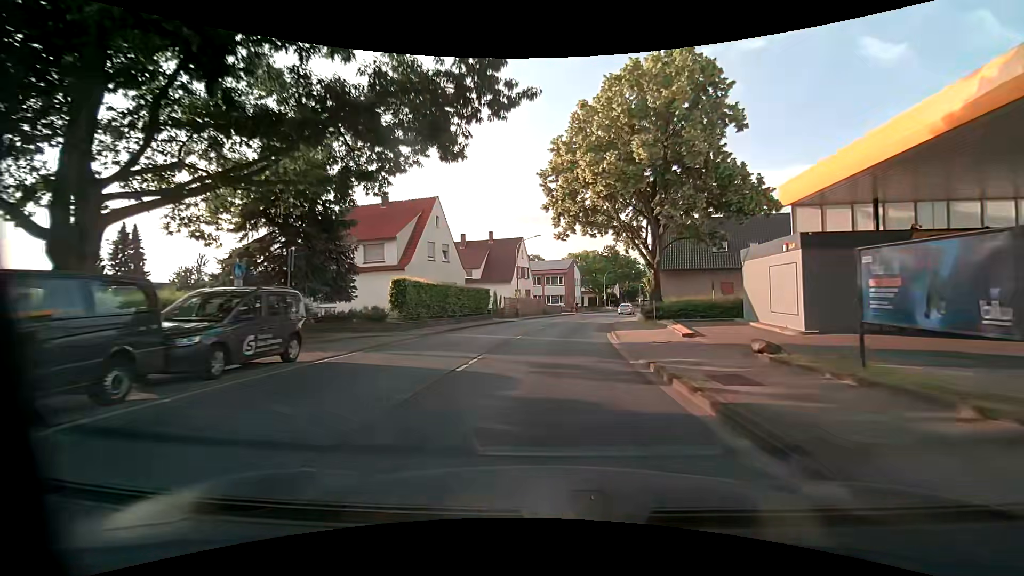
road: primary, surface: asphalt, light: Day
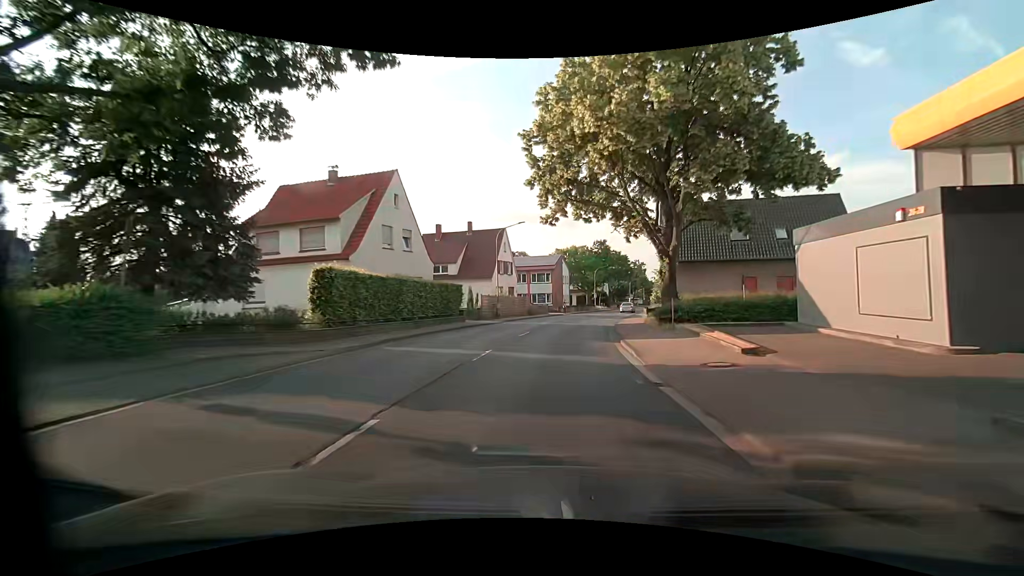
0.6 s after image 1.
(+0.1, +7.2) m; +1°
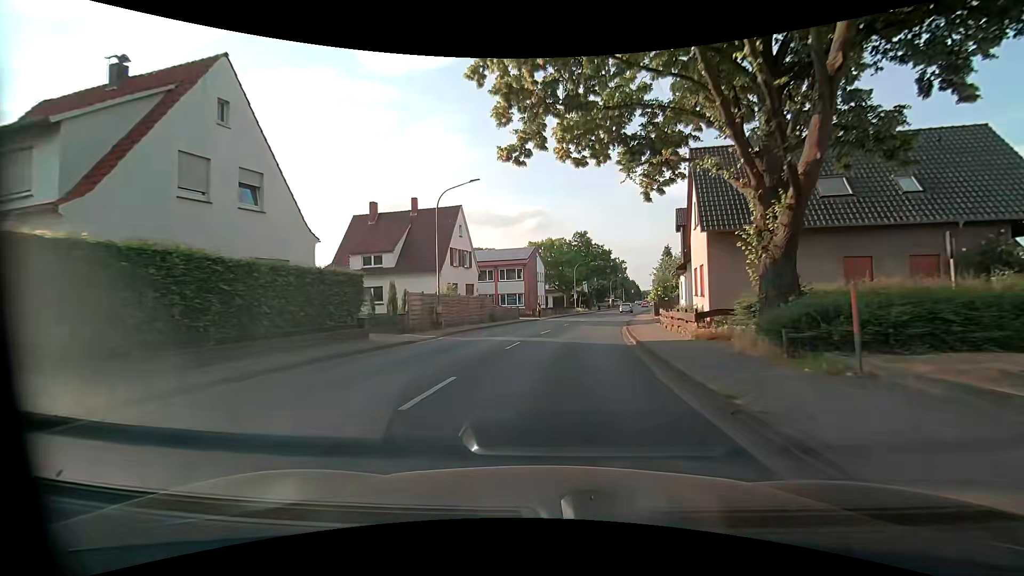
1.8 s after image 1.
(+0.4, +14.4) m; +3°
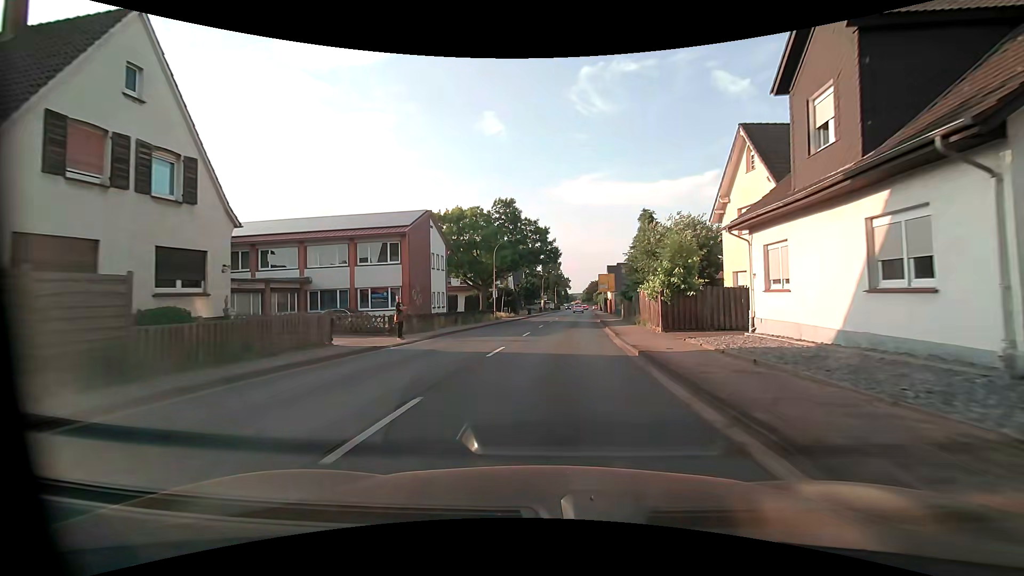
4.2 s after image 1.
(+2.2, +28.5) m; +9°
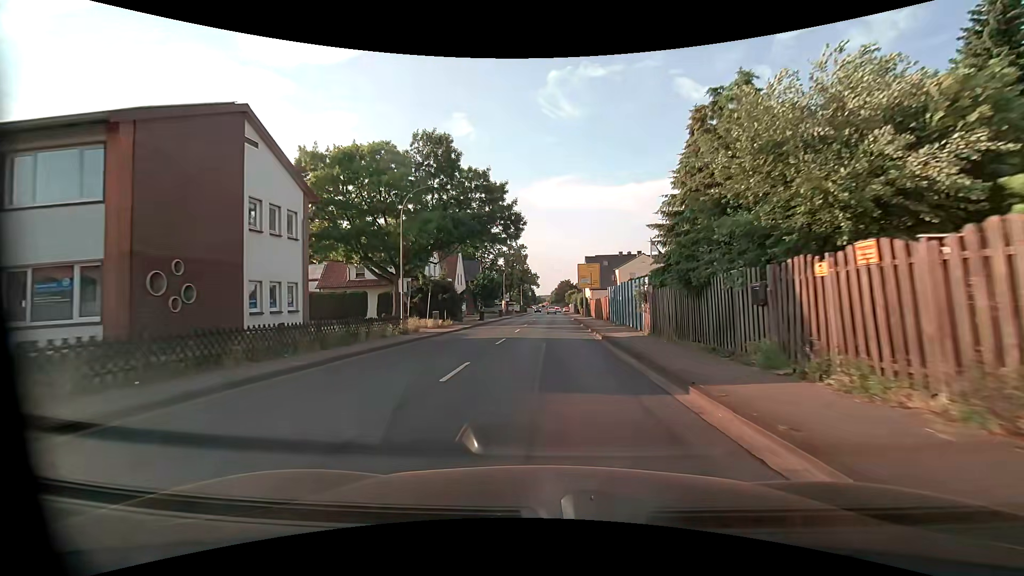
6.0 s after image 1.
(+0.9, +22.3) m; +4°
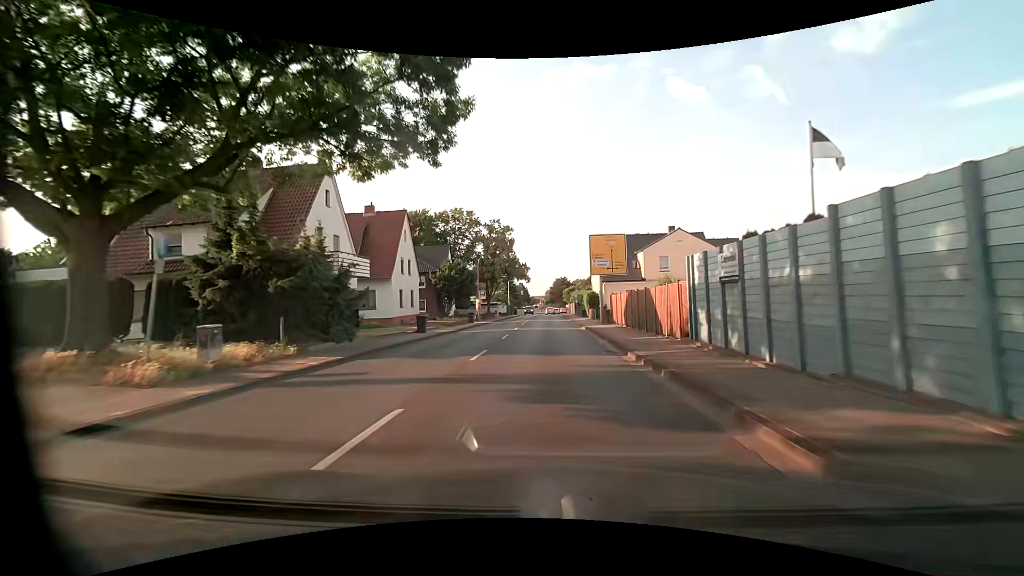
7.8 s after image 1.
(+0.2, +23.5) m; +1°
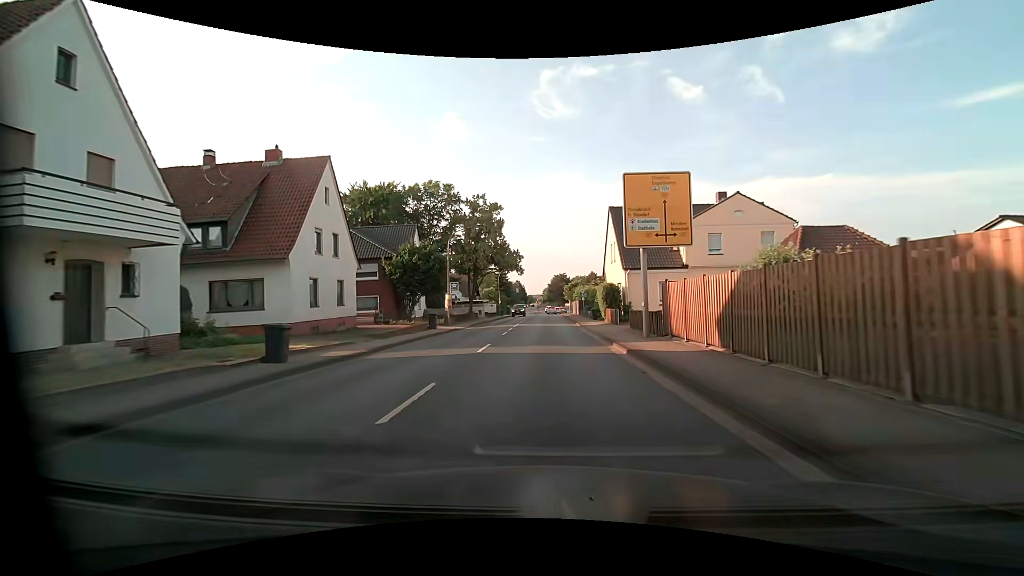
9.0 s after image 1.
(0.0, +15.8) m; 0°
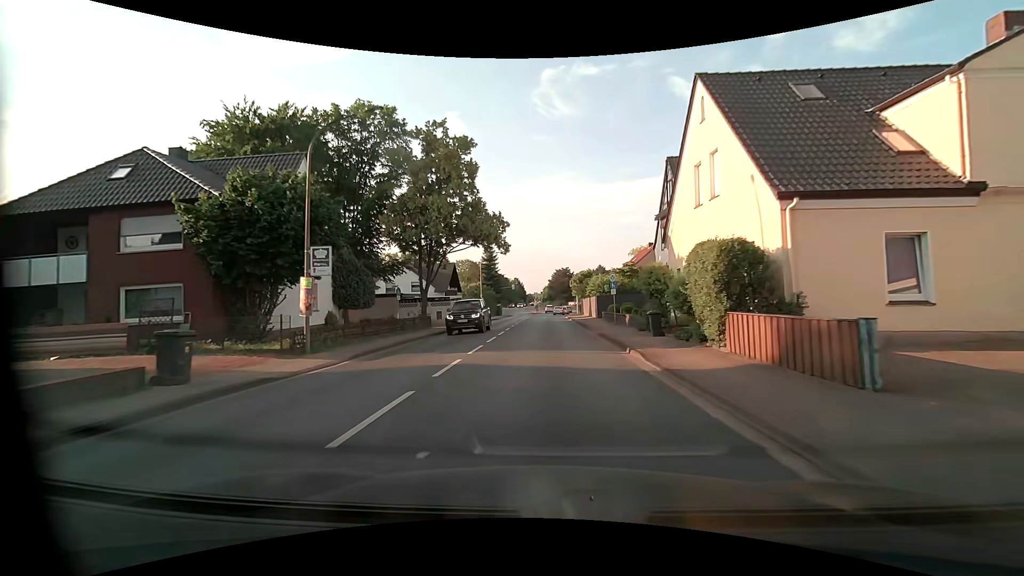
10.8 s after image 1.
(0.0, +23.2) m; 0°
(0, +10) (0, +20) (0, +30) (0, +40) (0, +50) (0, +60) (+1, +70) (+1, +80) (+2, +90) (+3, +100) m
